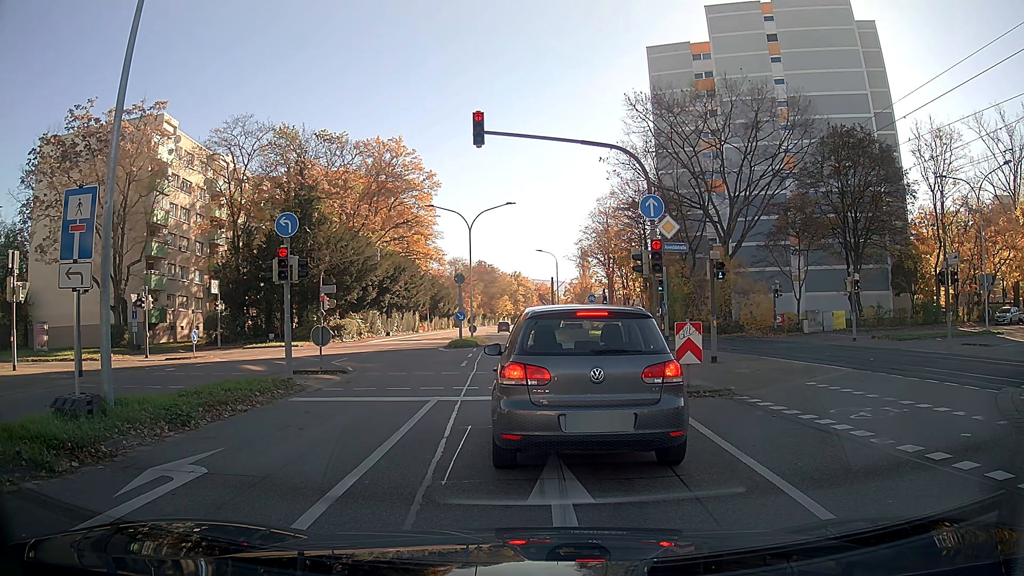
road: secondary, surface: asphalt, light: Day
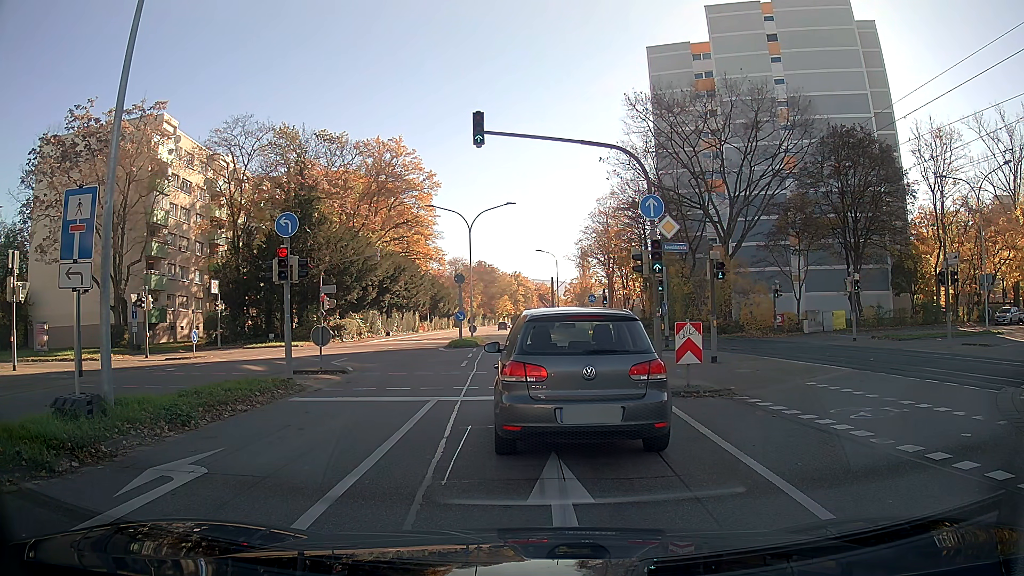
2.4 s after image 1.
(0.0, 0.0) m; 0°
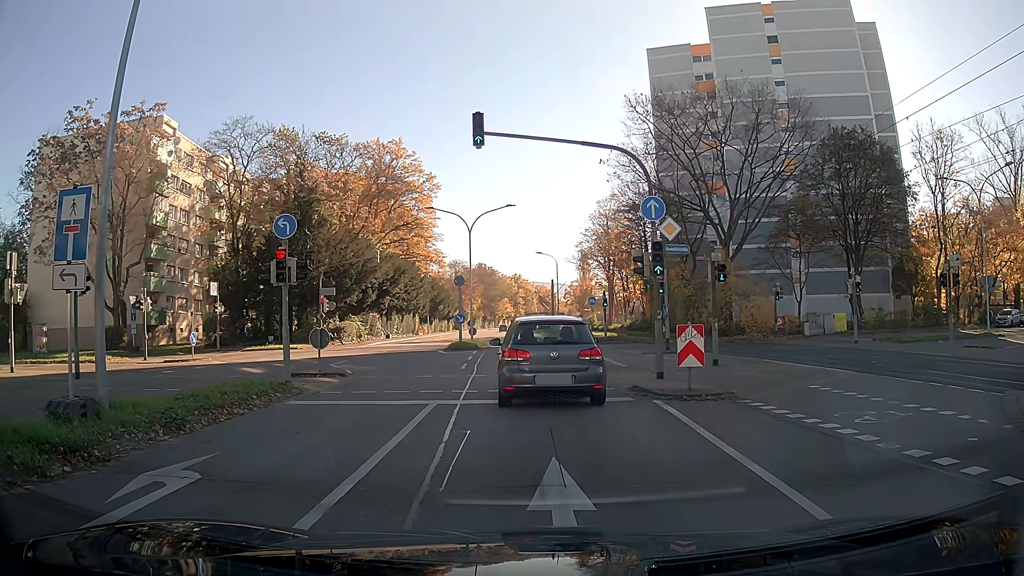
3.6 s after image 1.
(0.0, +0.1) m; 0°
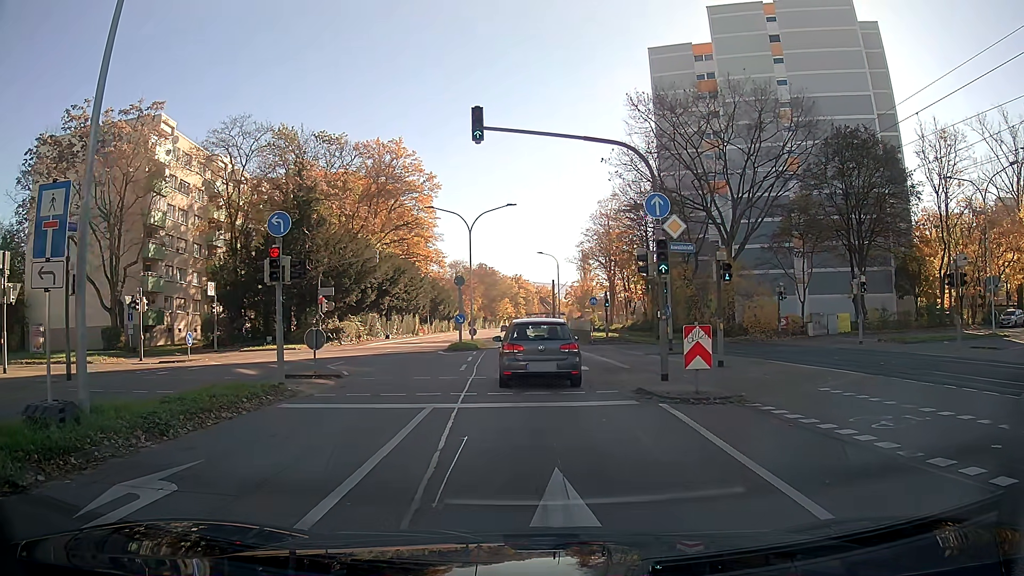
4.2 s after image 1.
(0.0, +0.5) m; 0°
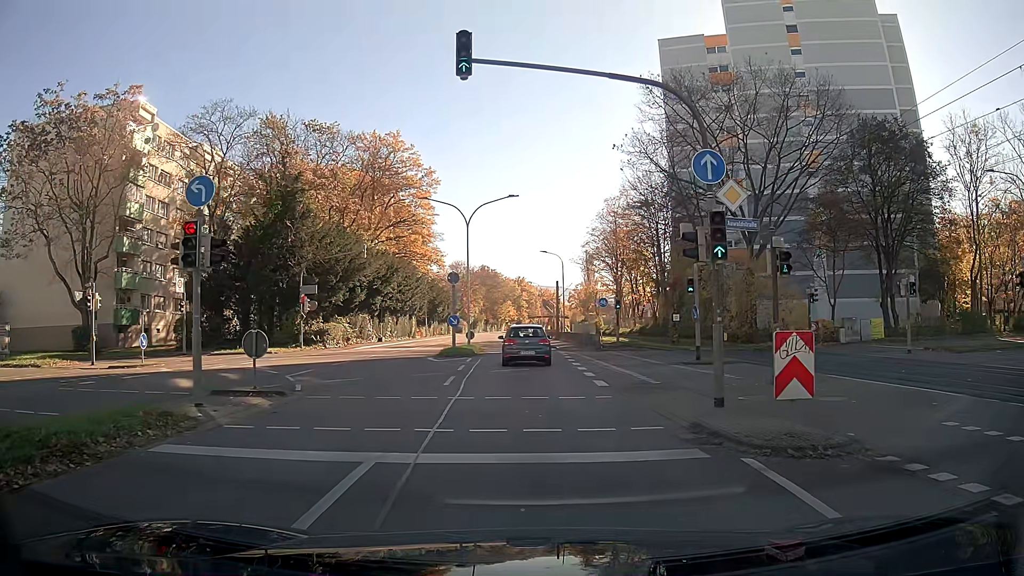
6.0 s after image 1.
(-0.1, +4.6) m; -1°
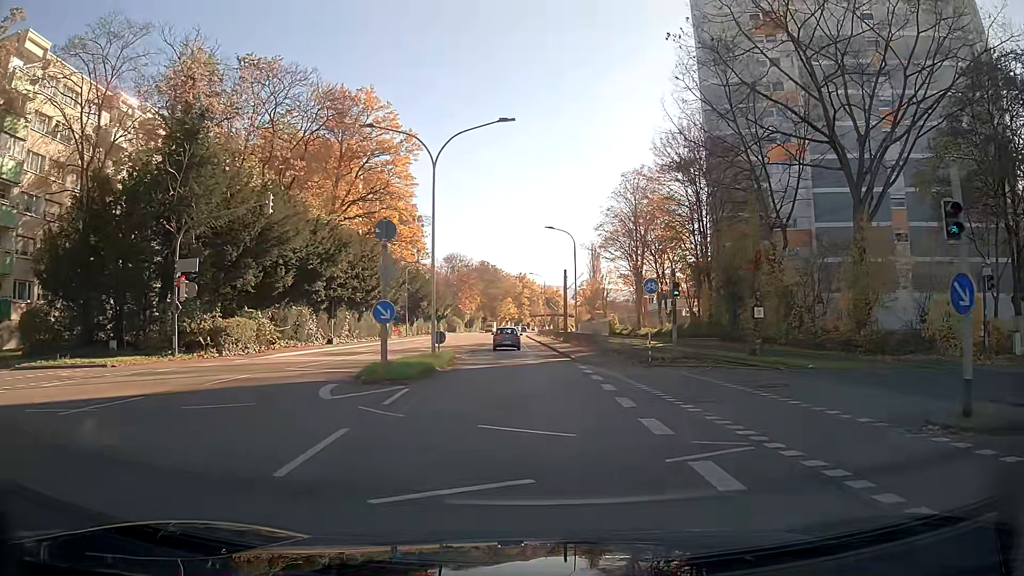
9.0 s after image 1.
(0.0, +16.3) m; 0°
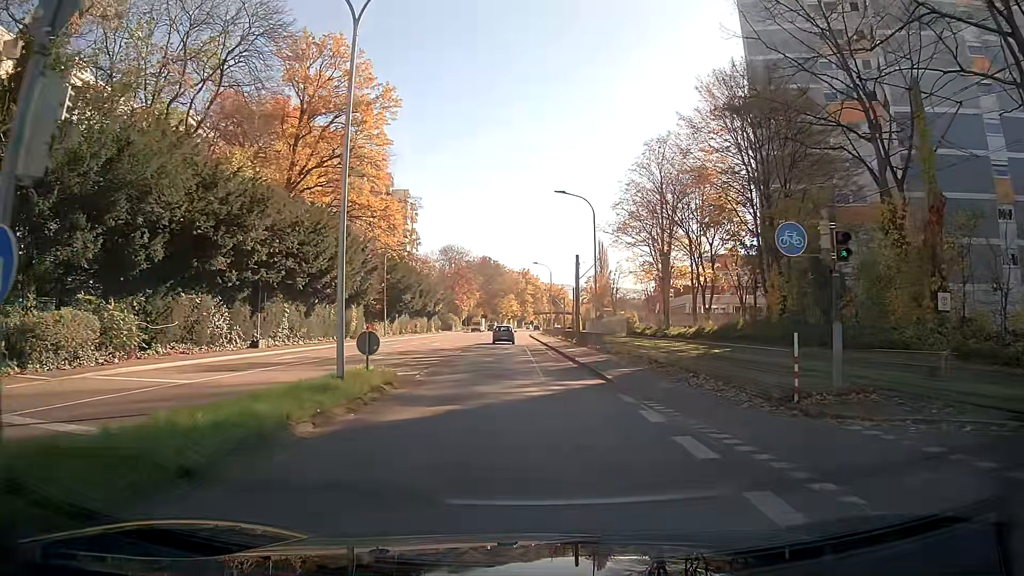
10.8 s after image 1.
(0.0, +13.7) m; 0°
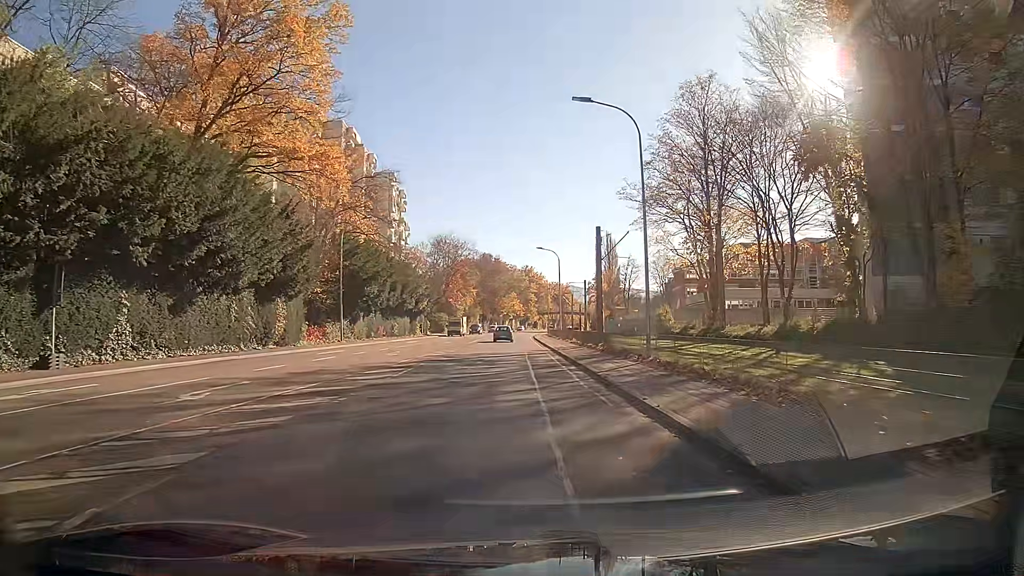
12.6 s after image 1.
(0.0, +16.5) m; 0°
